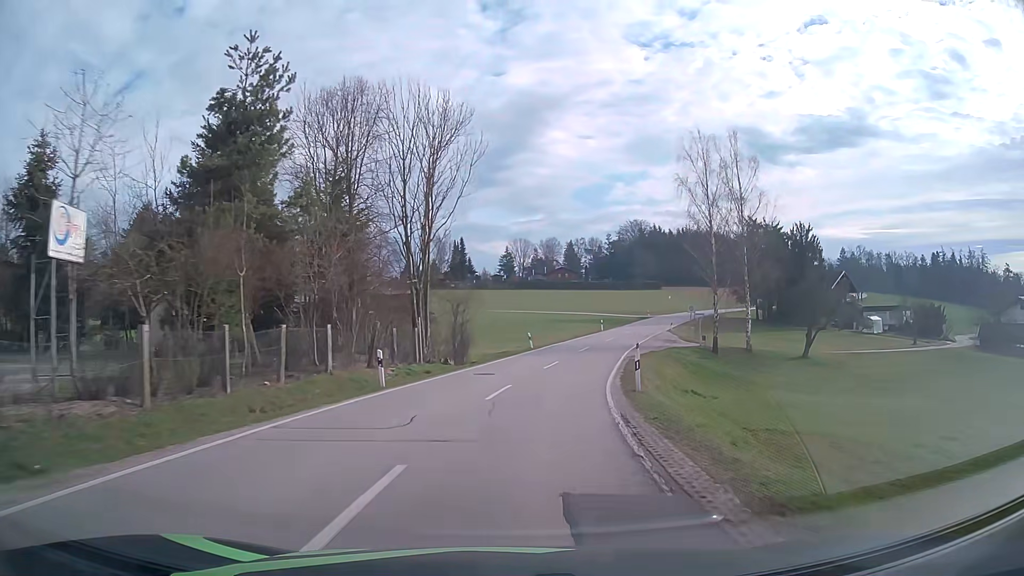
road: secondary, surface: asphalt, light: Day
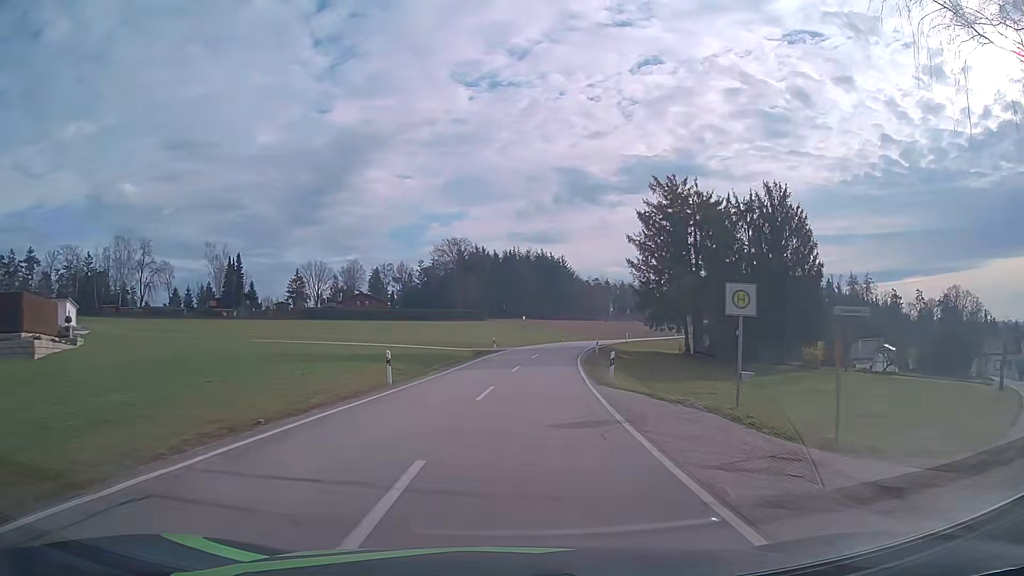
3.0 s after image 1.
(+7.2, +46.3) m; +16°
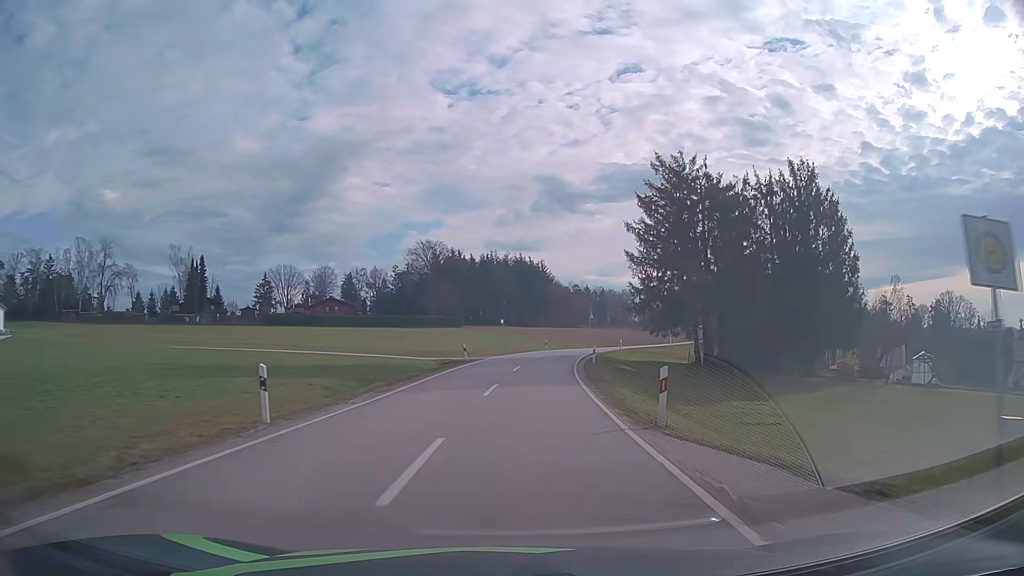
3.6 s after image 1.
(+0.2, +9.7) m; +2°
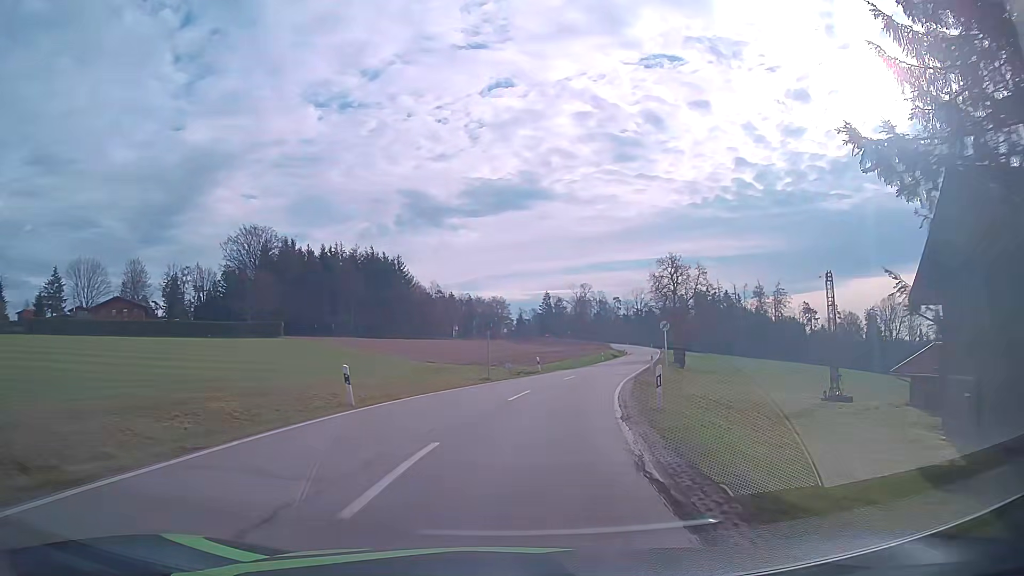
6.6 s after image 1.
(+3.8, +47.5) m; +11°
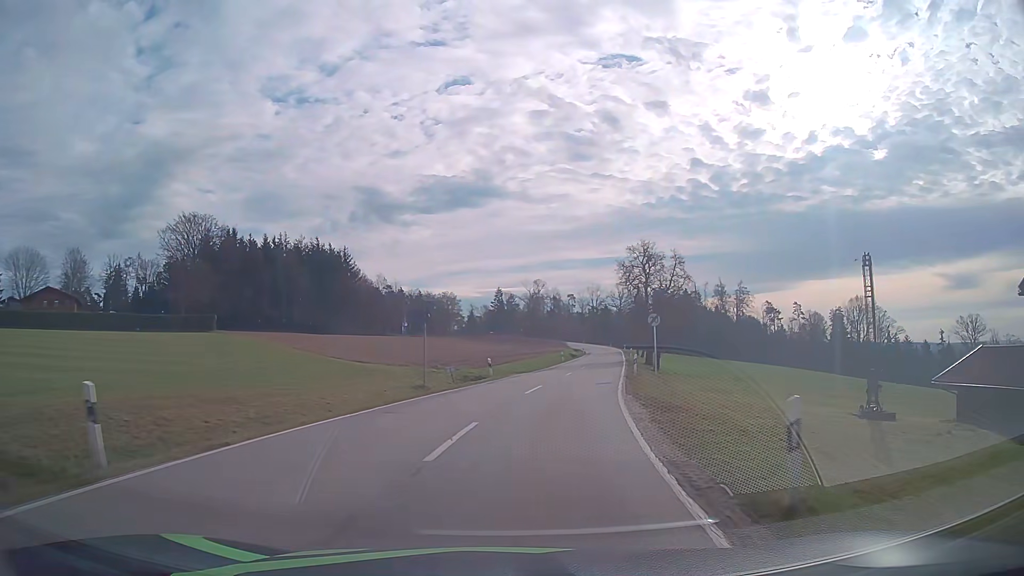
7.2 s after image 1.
(+0.3, +9.1) m; +4°
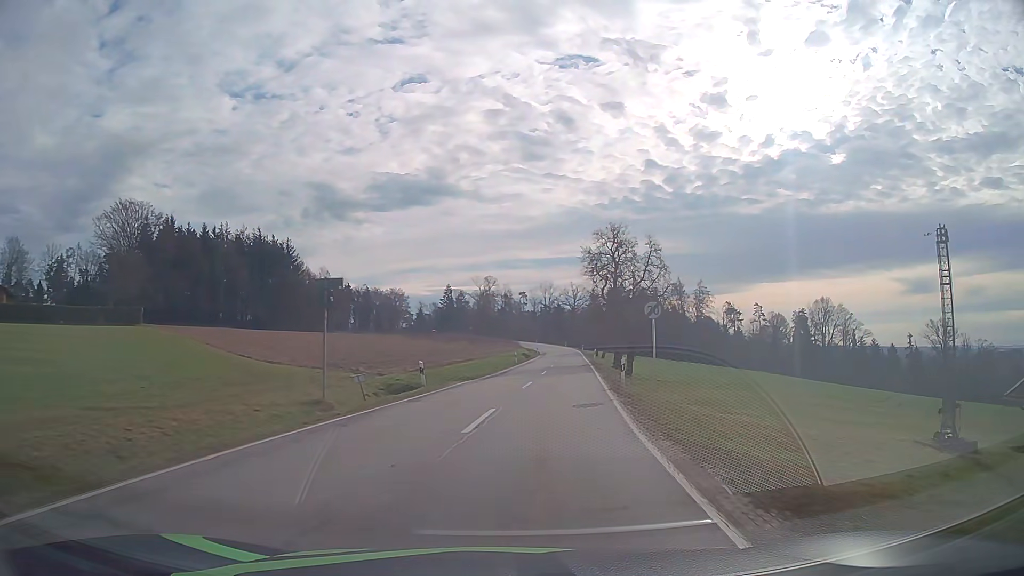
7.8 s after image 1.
(+0.3, +9.1) m; +4°
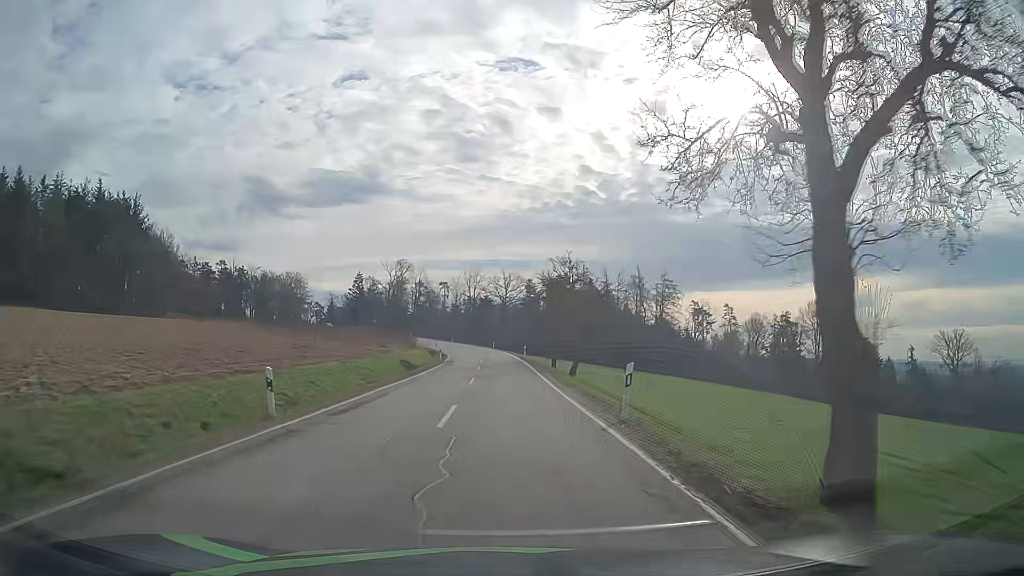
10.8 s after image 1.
(+4.4, +47.3) m; +6°
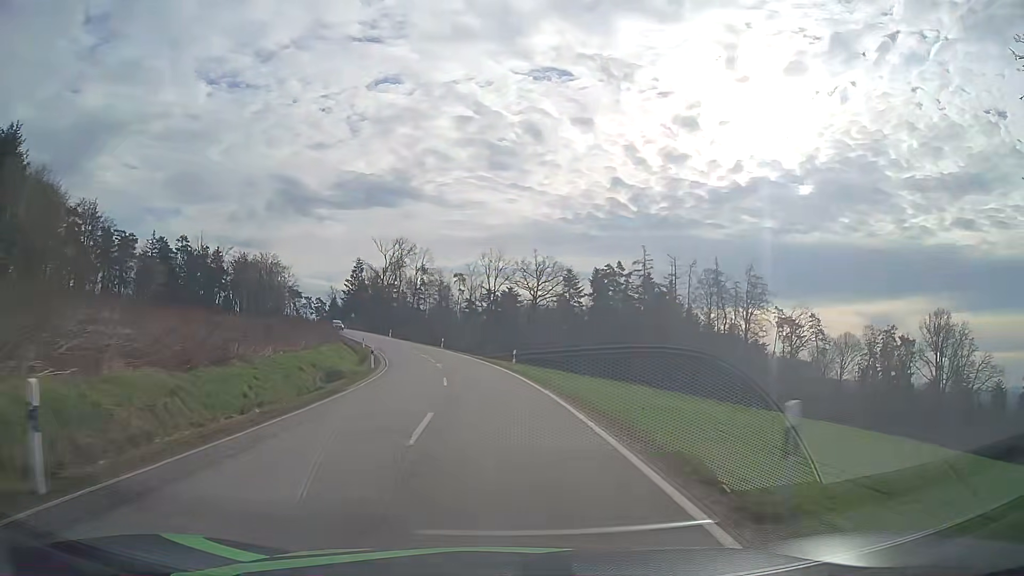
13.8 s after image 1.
(-0.3, +49.4) m; -2°
(0, +10) (-1, +20) (-1, +30) (-3, +40) (-5, +50) (-7, +59) (-10, +69) (-13, +78) (-17, +88) (-21, +97) m
